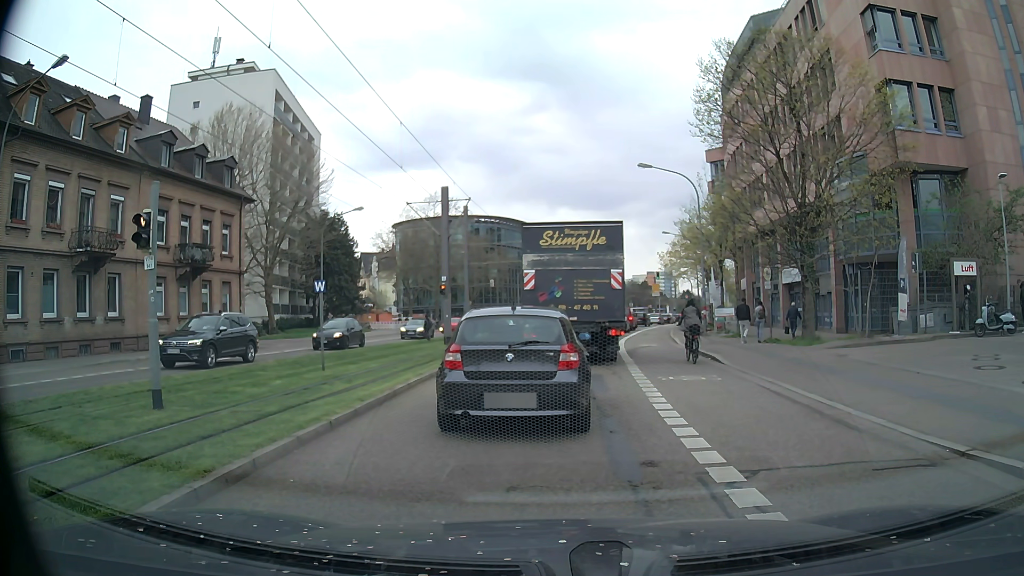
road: secondary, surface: asphalt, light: Day
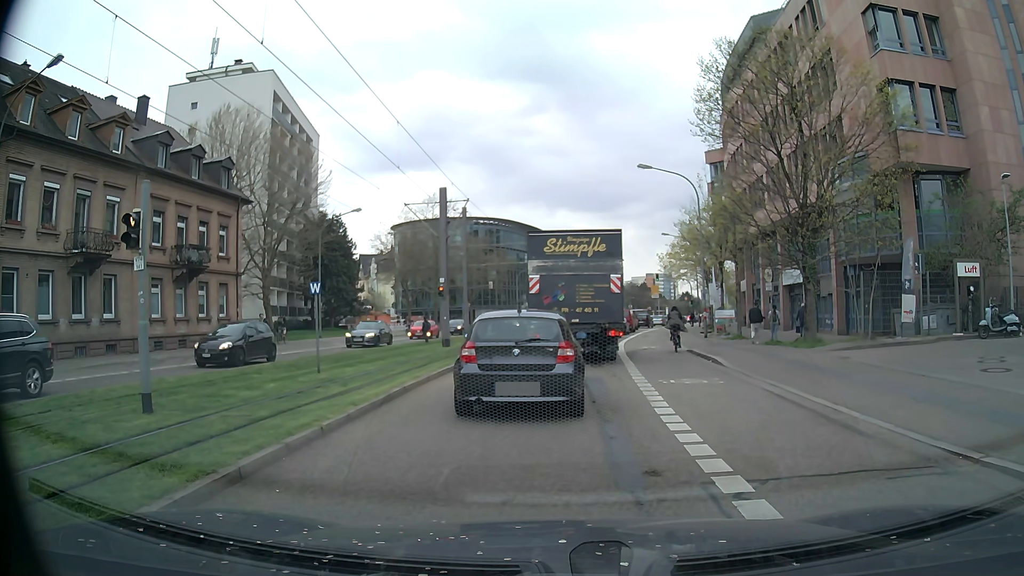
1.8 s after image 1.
(0.0, +0.2) m; 0°
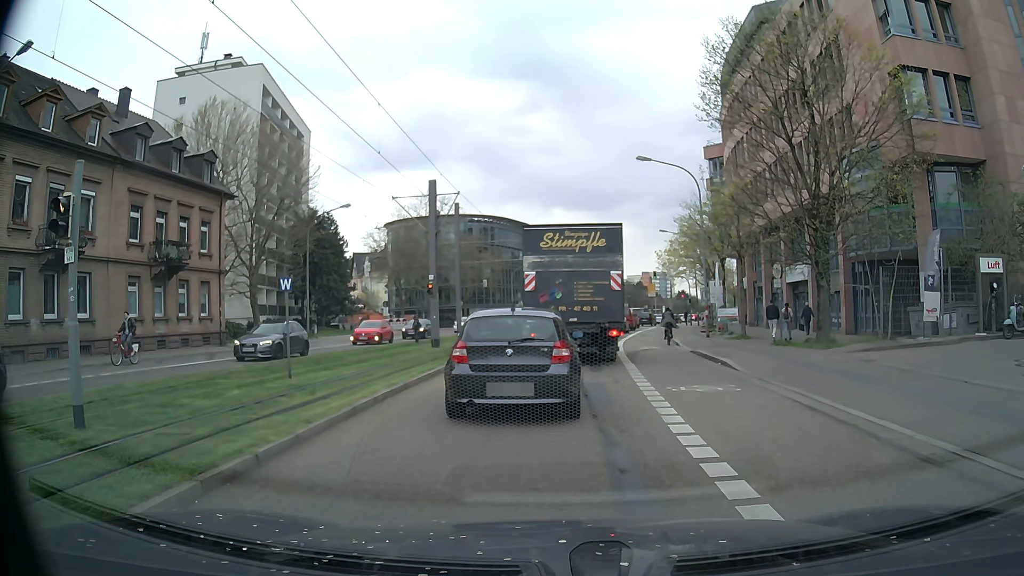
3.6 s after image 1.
(0.0, +1.7) m; 0°
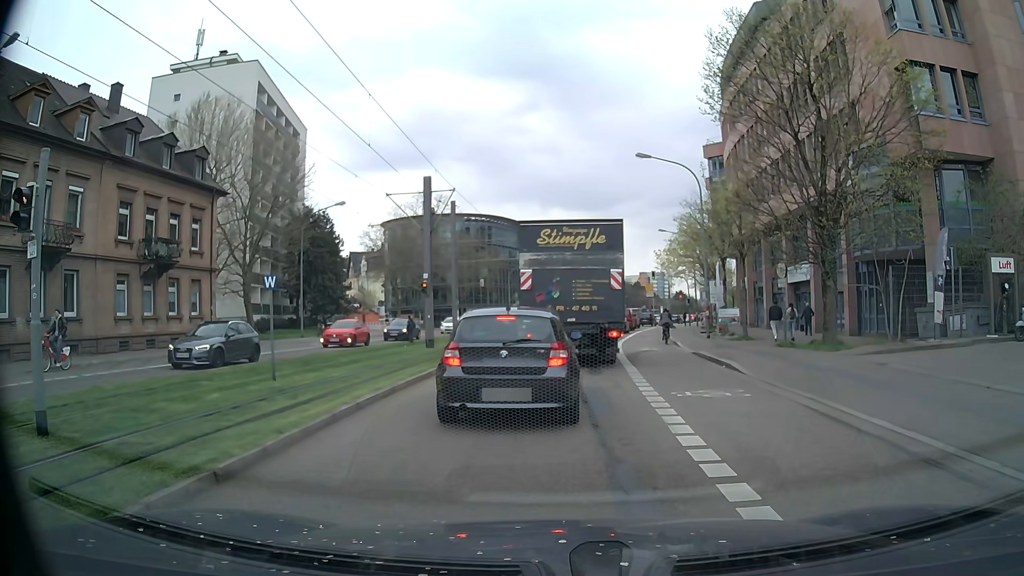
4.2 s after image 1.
(0.0, +0.8) m; 0°
